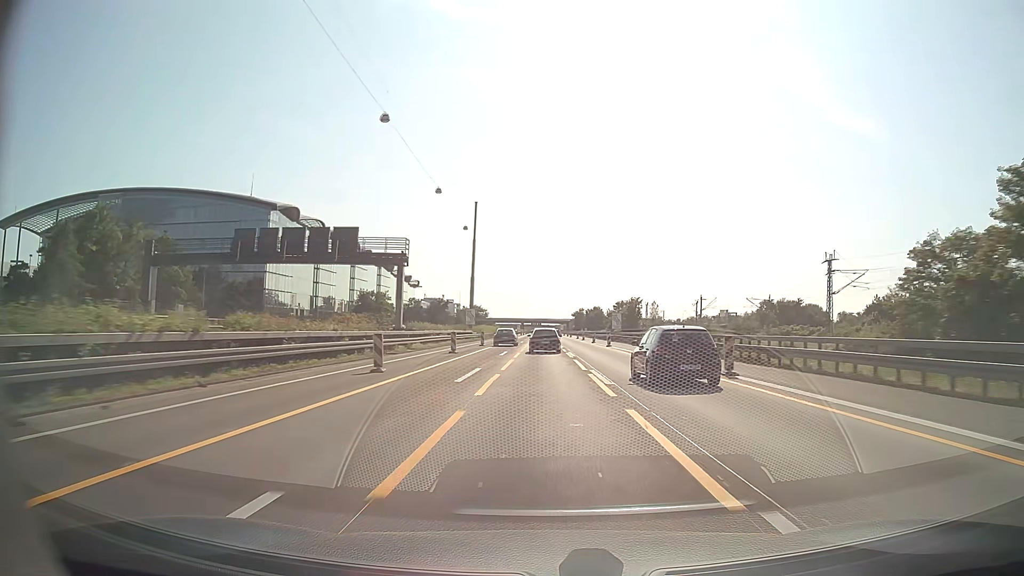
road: motorway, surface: asphalt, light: Day
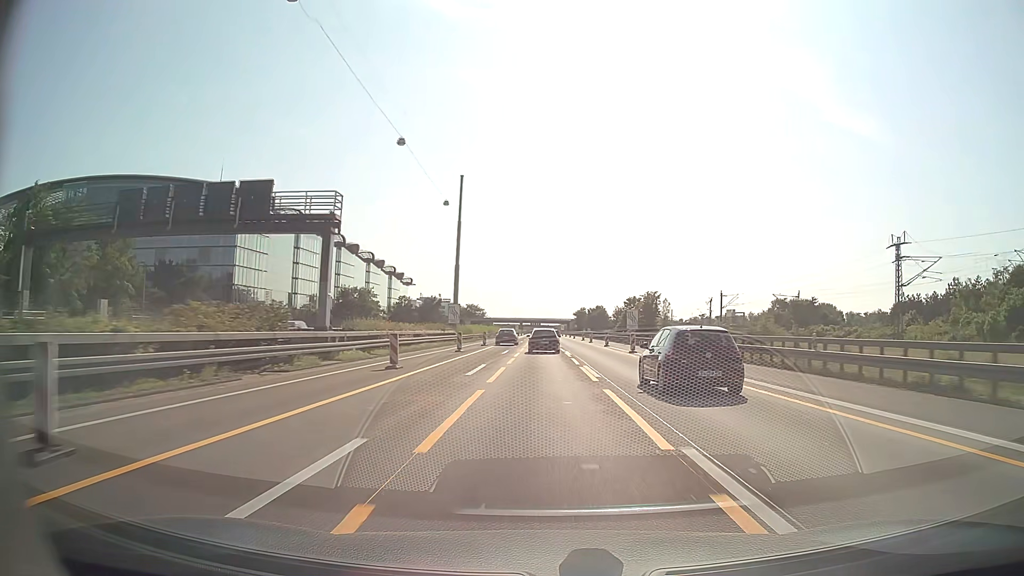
(0.0, +15.2) m; 0°
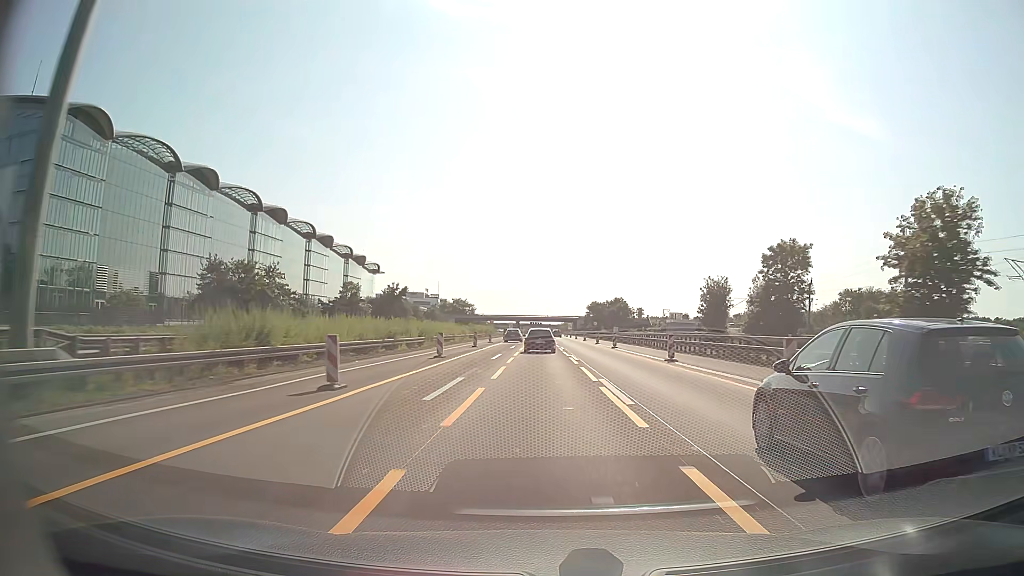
(-0.2, +61.1) m; 0°
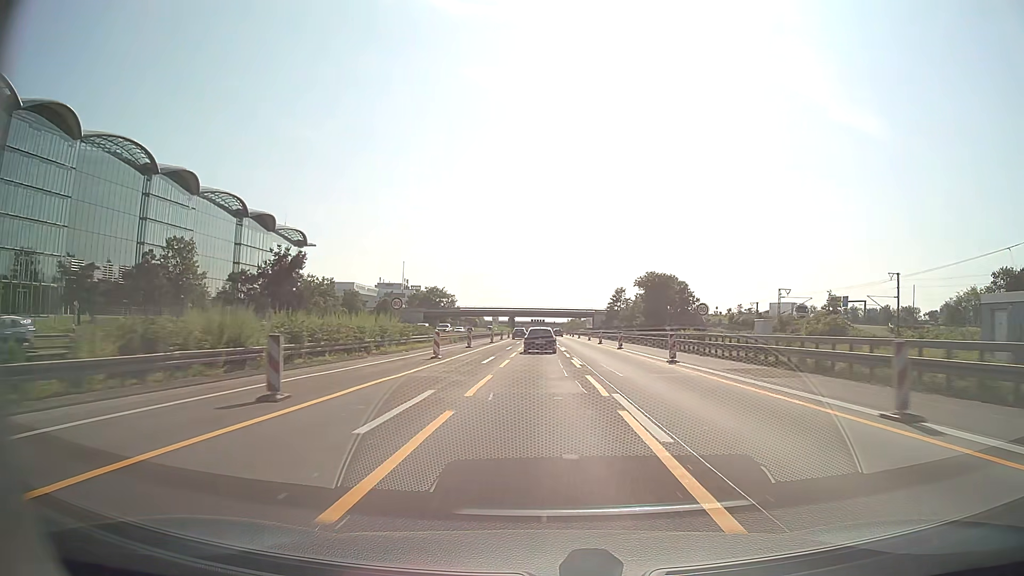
(0.0, +76.3) m; 0°
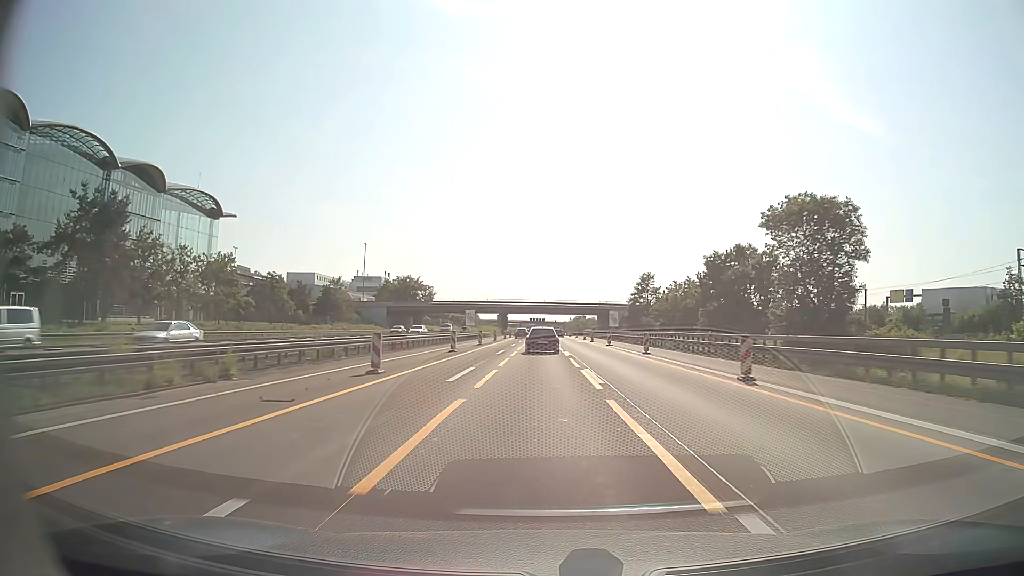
(-0.1, +45.2) m; 0°
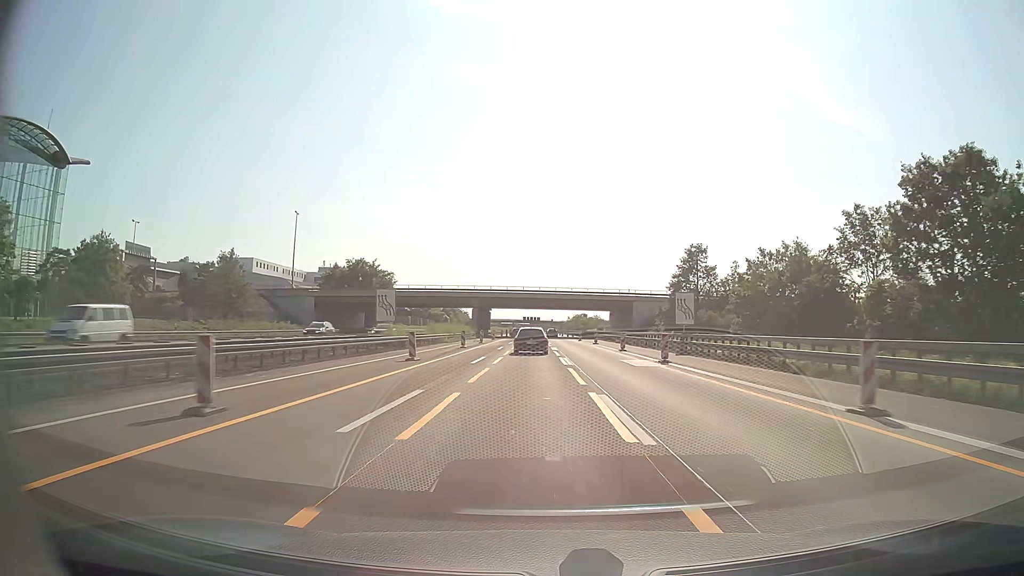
(0.0, +44.8) m; 0°
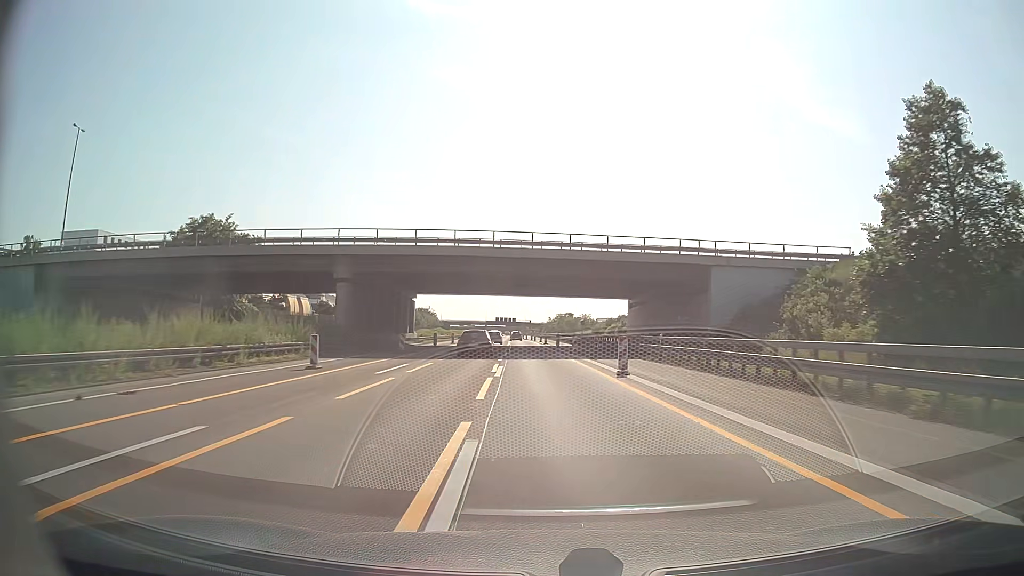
(+1.3, +59.5) m; +2°
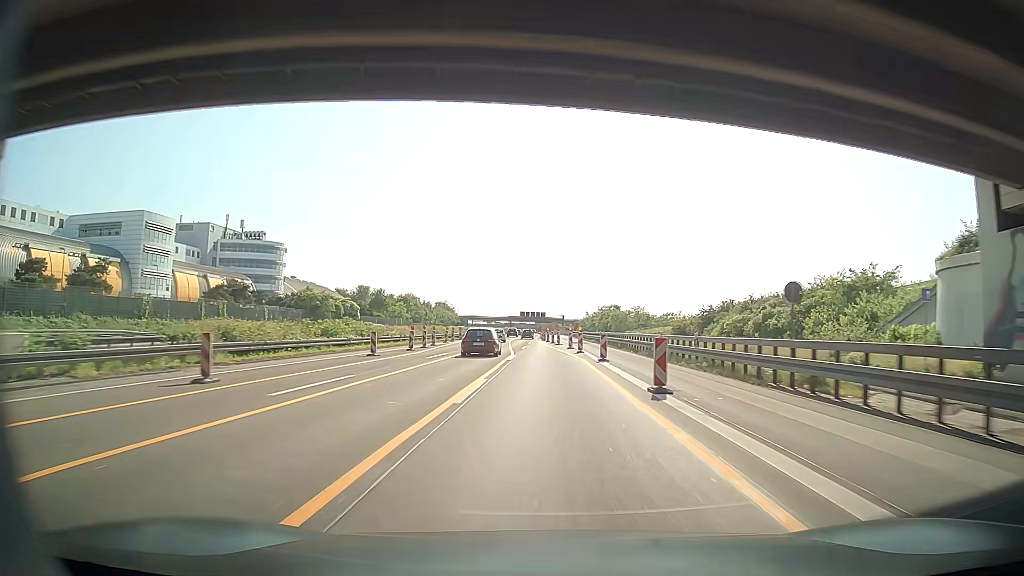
(-1.0, +62.3) m; -1°
(0, +10) (0, +20) (-1, +30) (-1, +40) (-2, +50) (-2, +60) (-3, +70) (-4, +80) (-4, +90) (-5, +100) m
